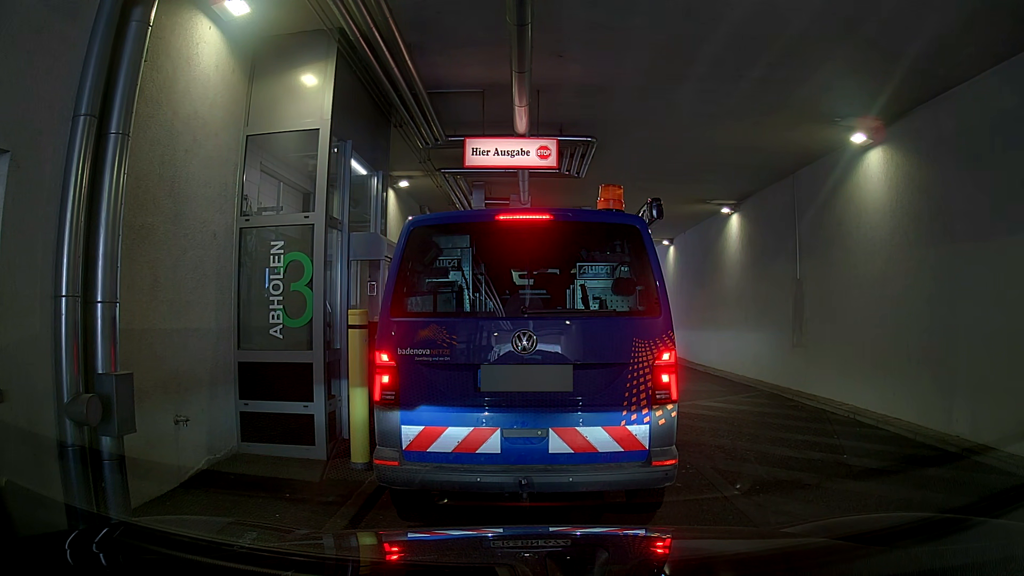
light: Day
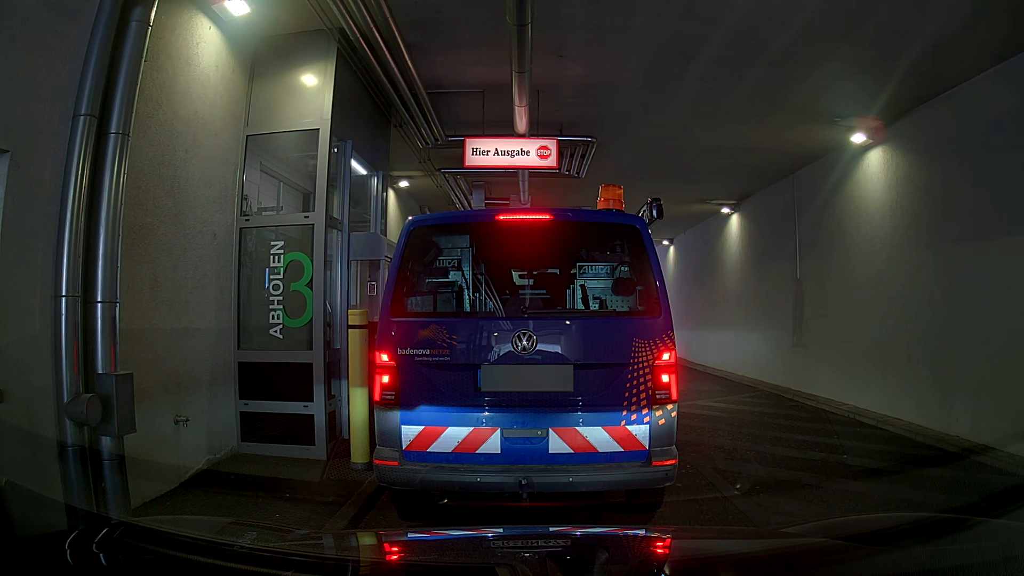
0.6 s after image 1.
(0.0, 0.0) m; 0°
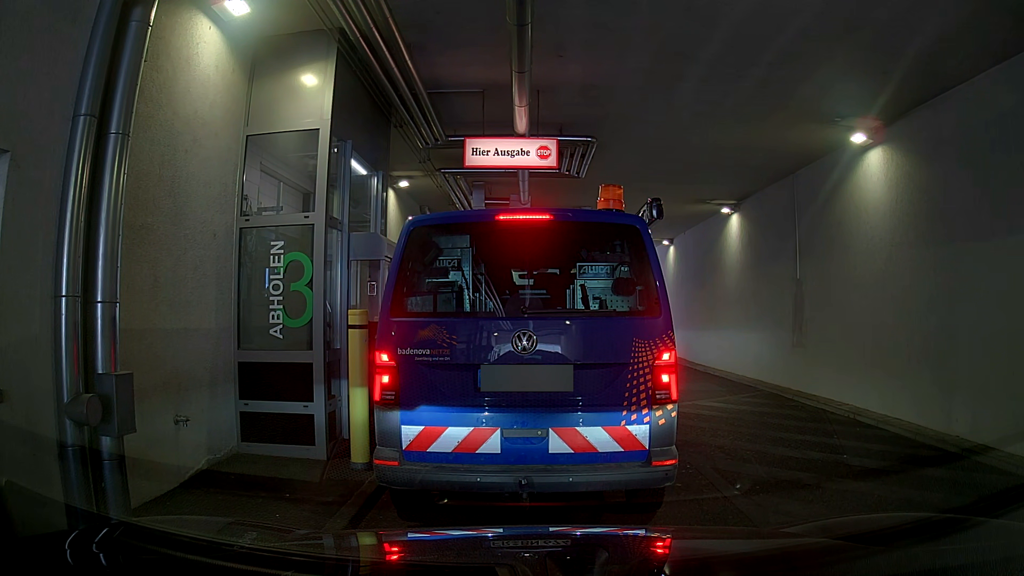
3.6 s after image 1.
(0.0, 0.0) m; 0°
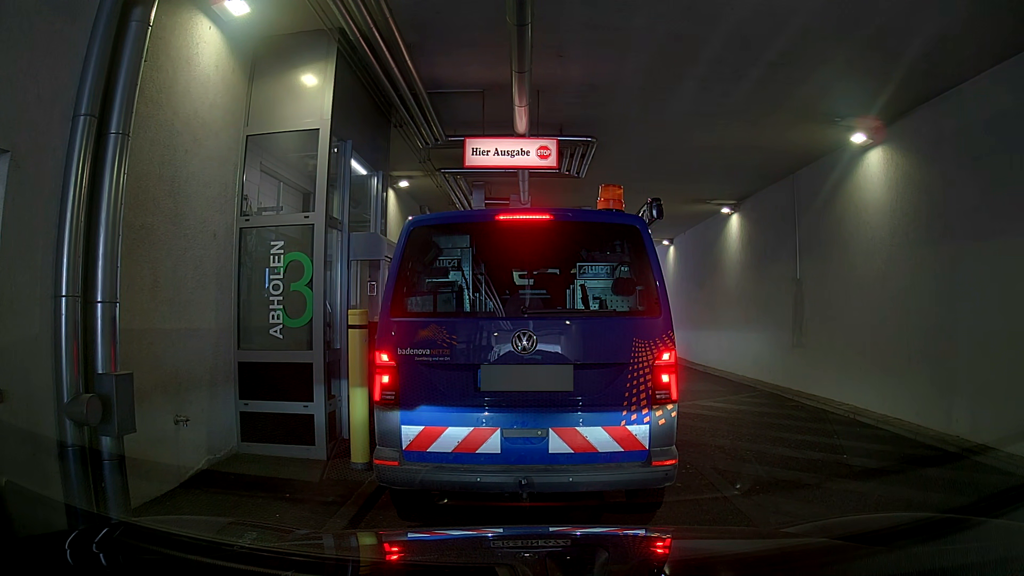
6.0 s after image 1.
(0.0, 0.0) m; 0°
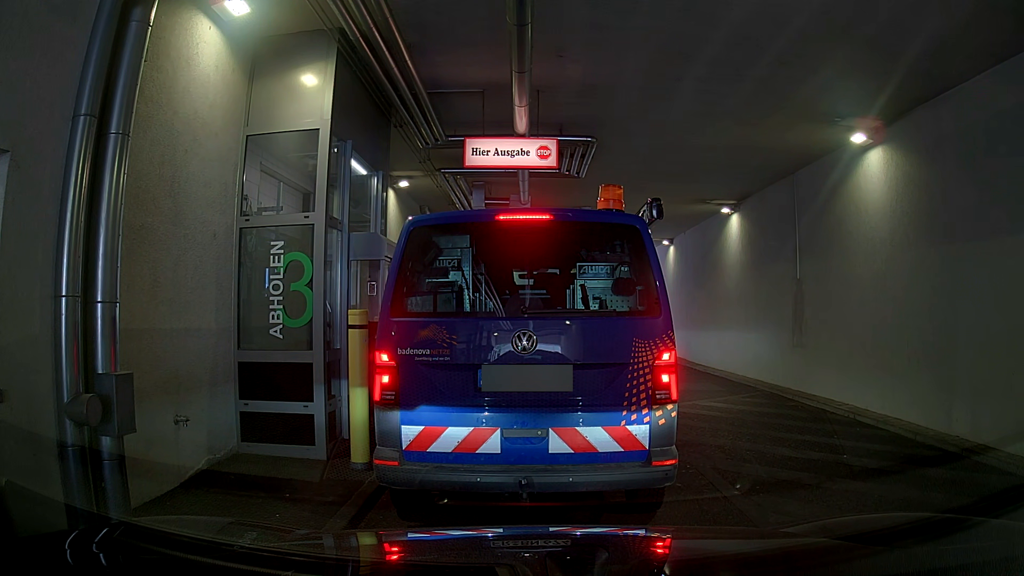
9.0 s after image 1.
(0.0, 0.0) m; 0°
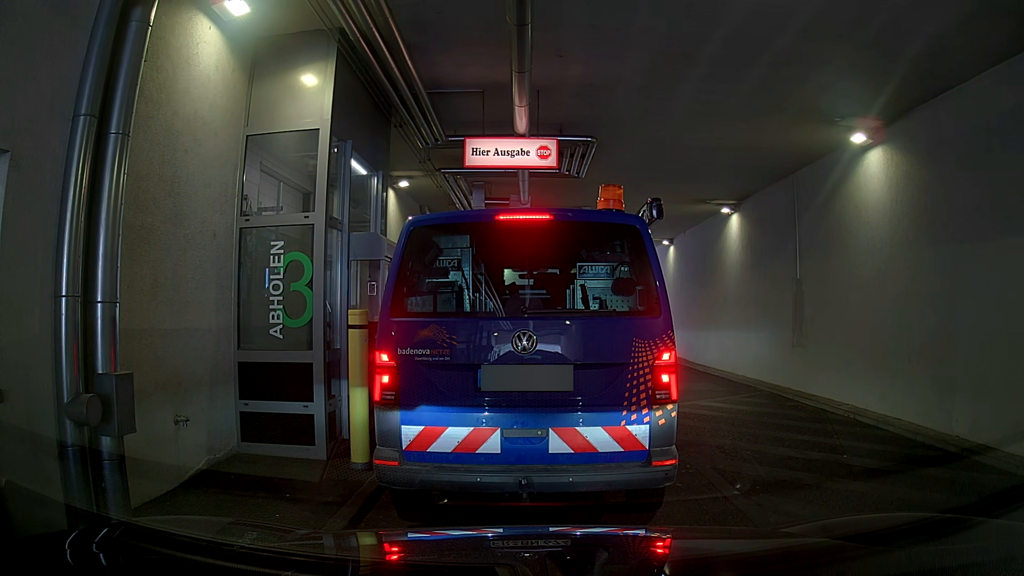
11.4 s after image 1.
(0.0, 0.0) m; 0°
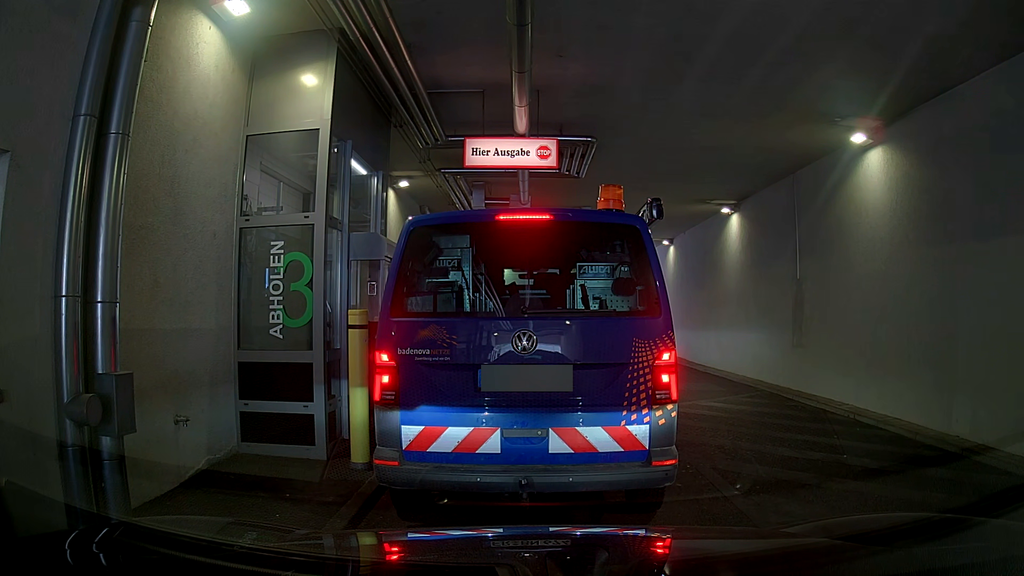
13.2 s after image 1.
(0.0, 0.0) m; 0°
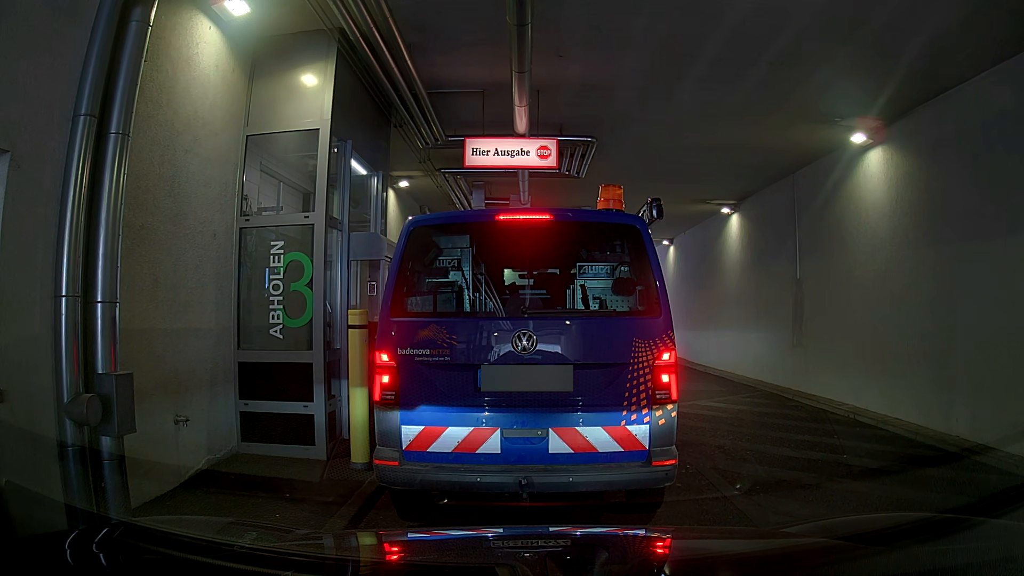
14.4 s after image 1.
(0.0, 0.0) m; 0°
